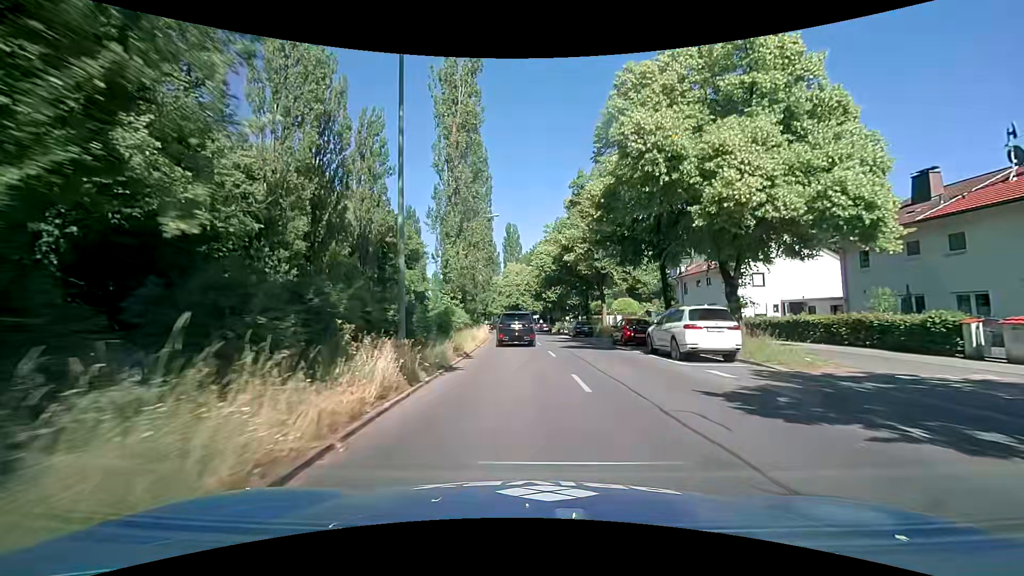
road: secondary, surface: asphalt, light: Day
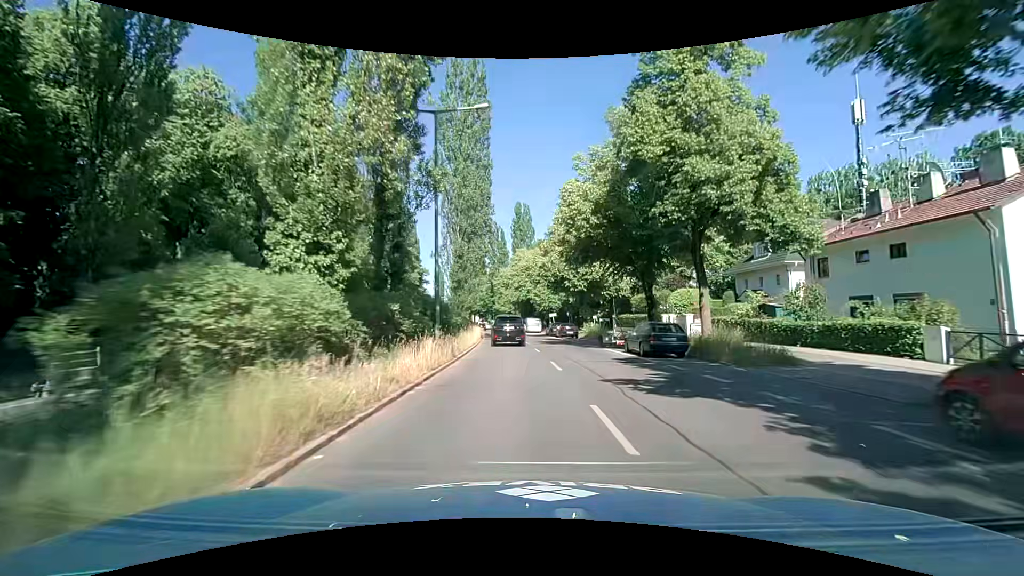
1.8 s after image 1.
(-0.1, +22.3) m; -1°
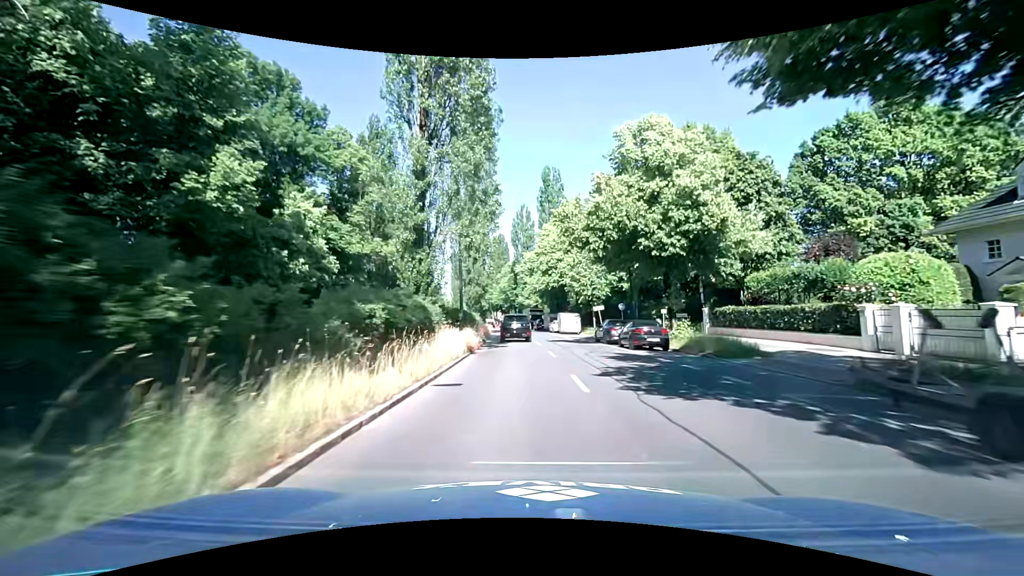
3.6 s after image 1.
(-0.3, +22.8) m; -2°
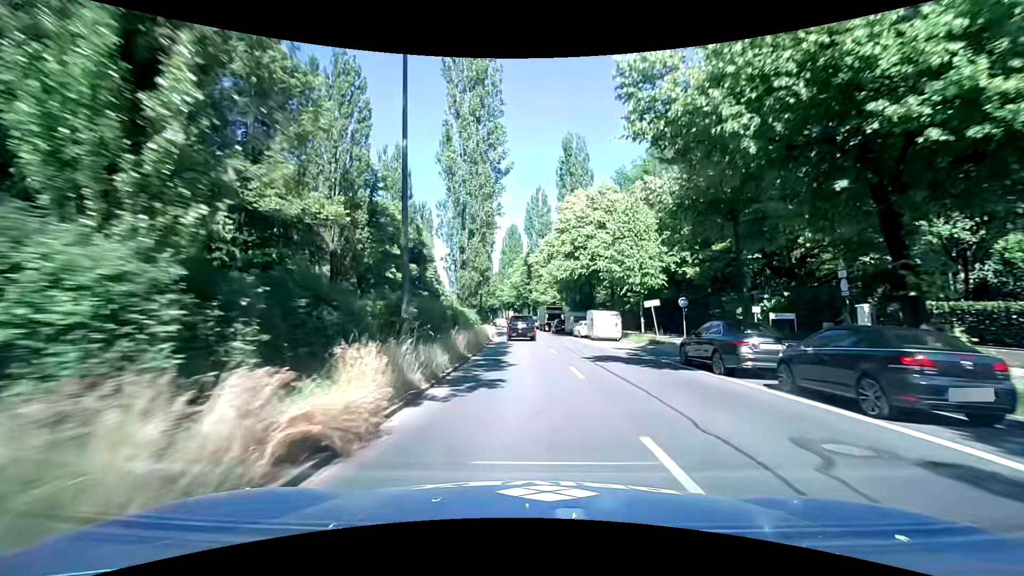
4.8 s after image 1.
(-0.3, +15.5) m; -2°
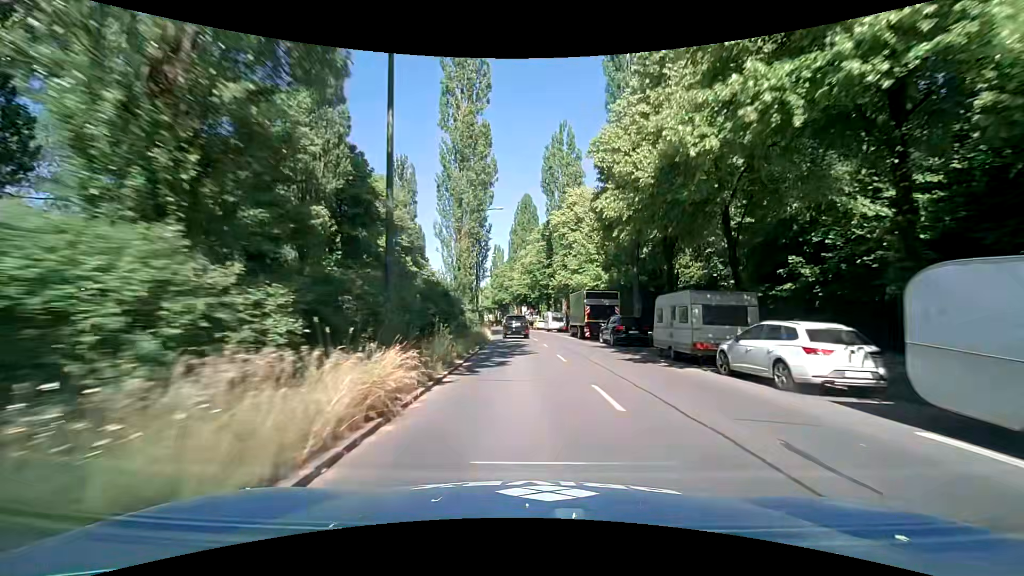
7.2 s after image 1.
(-0.4, +31.7) m; -1°
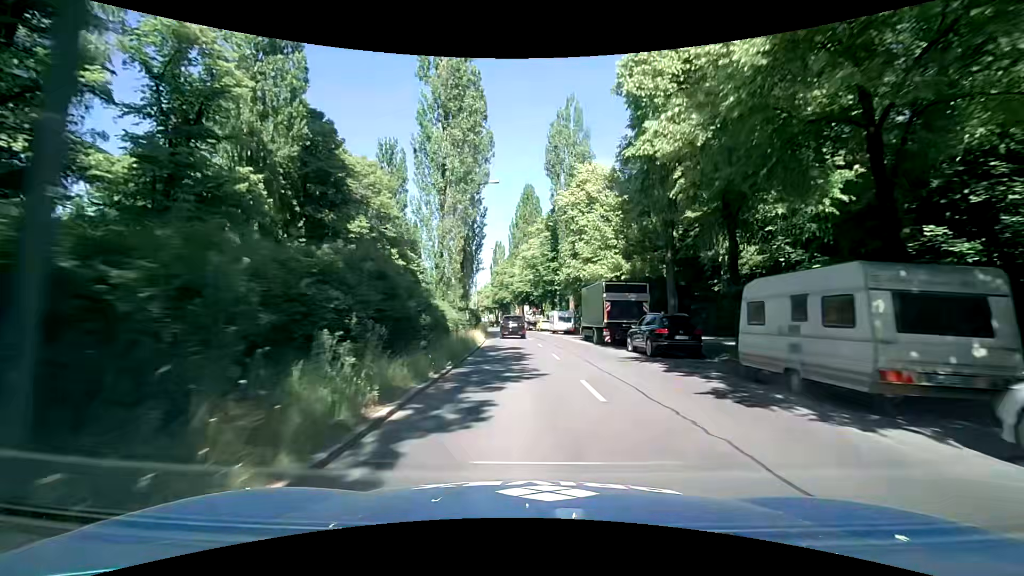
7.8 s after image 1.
(0.0, +8.1) m; 0°
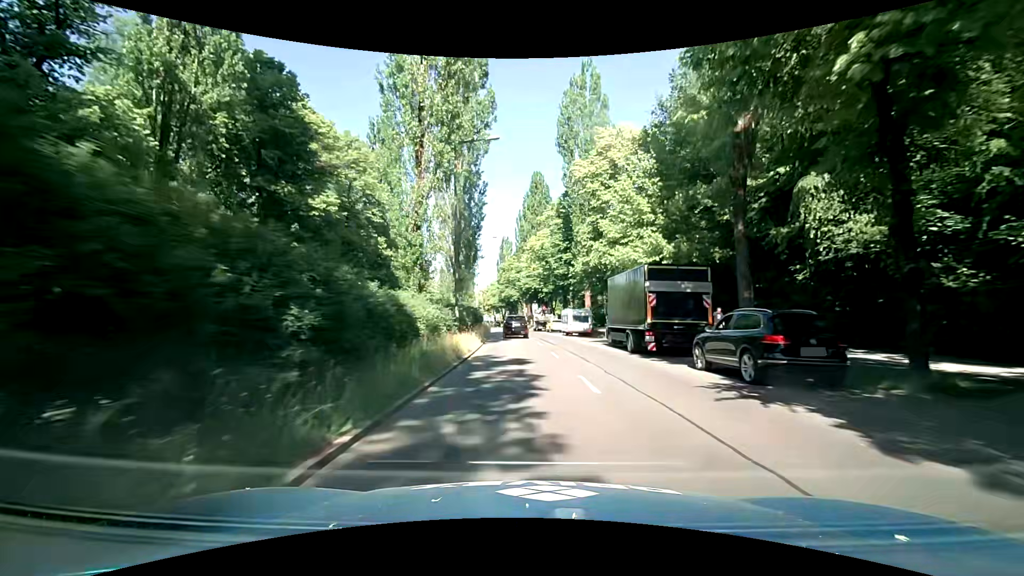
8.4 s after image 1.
(-0.1, +8.1) m; -1°
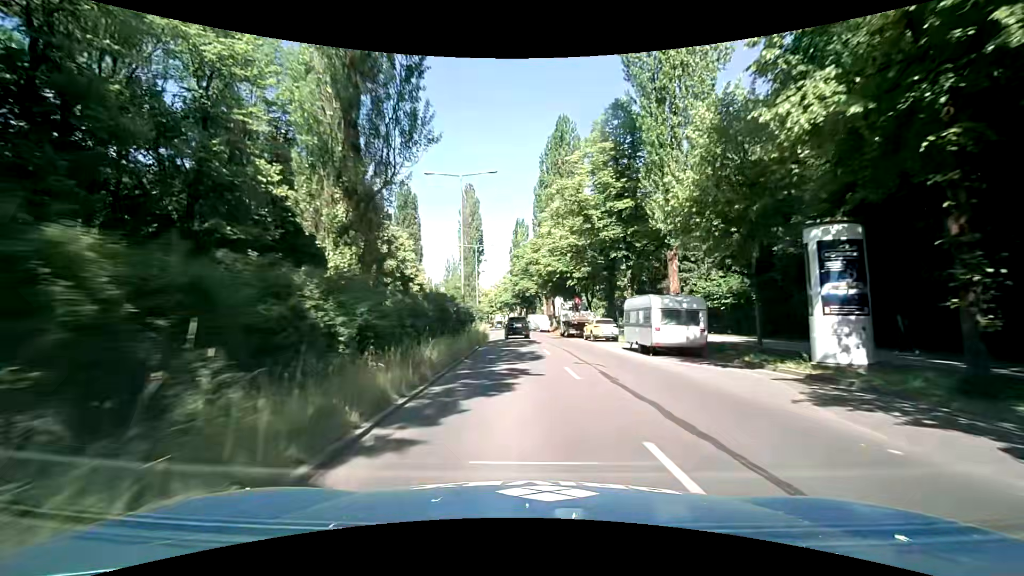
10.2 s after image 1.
(-0.7, +24.6) m; -2°
